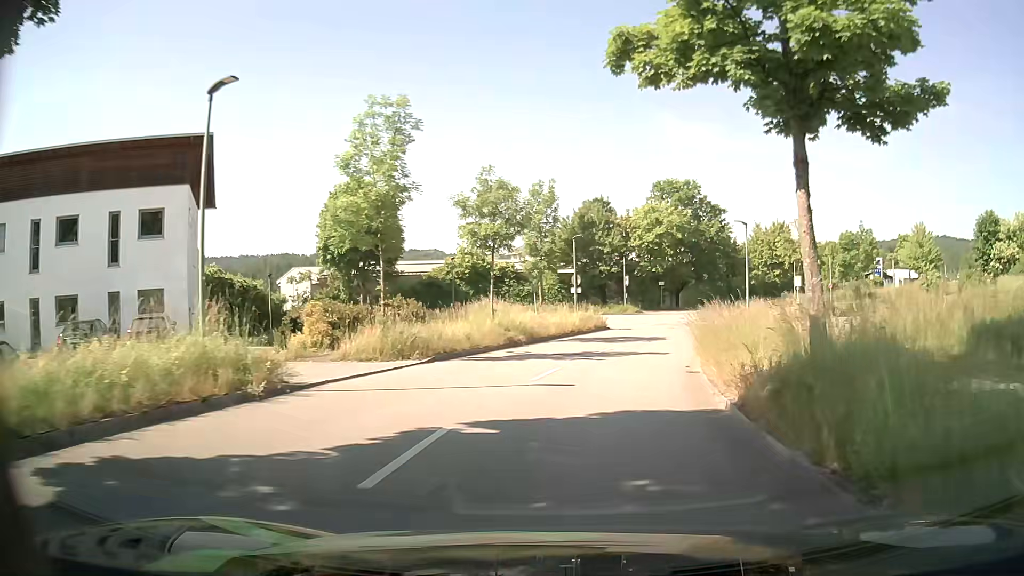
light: Day
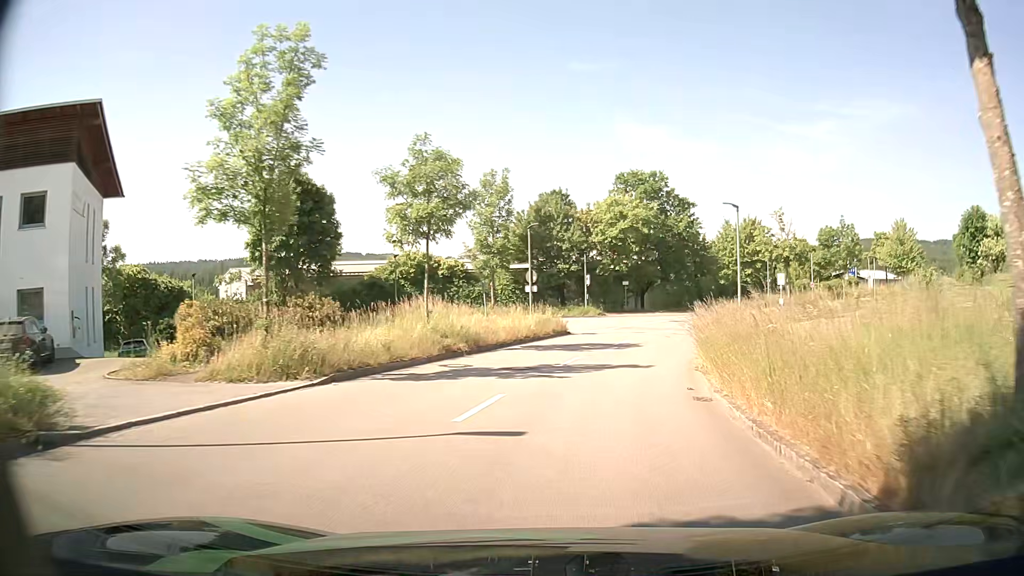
(+0.2, +5.5) m; +4°
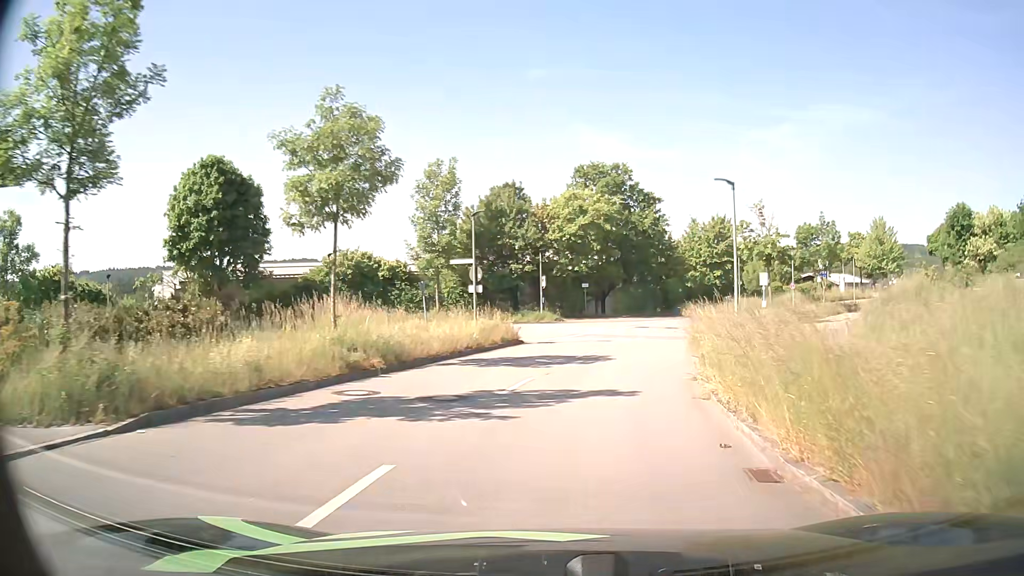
(+0.1, +5.4) m; +3°
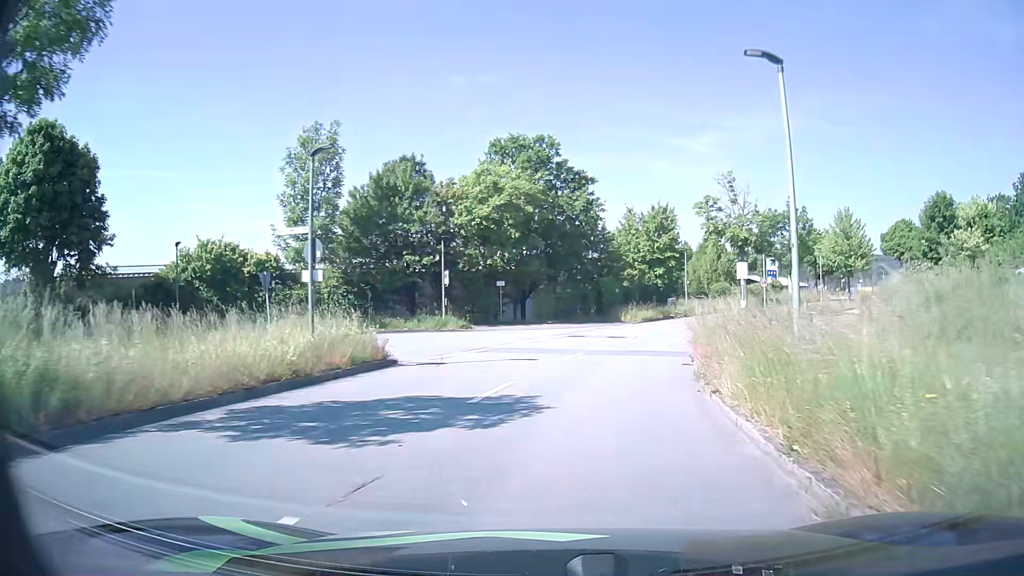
(+0.7, +10.6) m; +8°
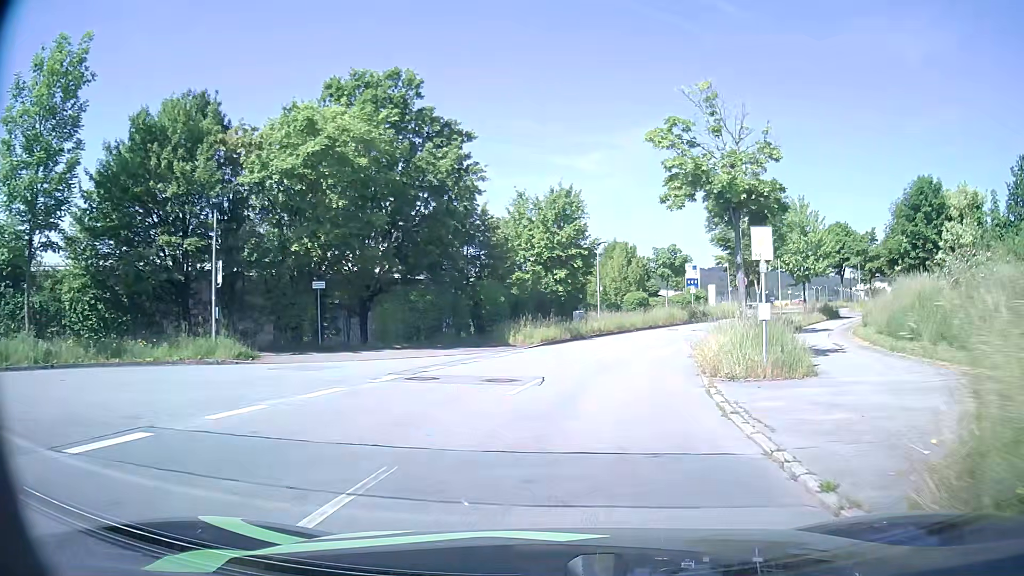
(+1.1, +15.5) m; +10°
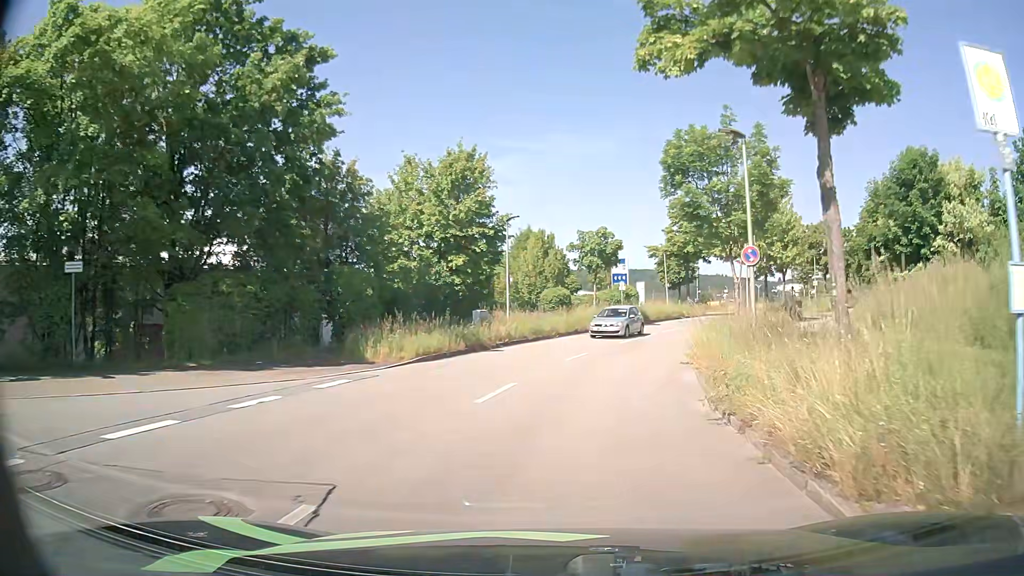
(+0.6, +10.6) m; +6°
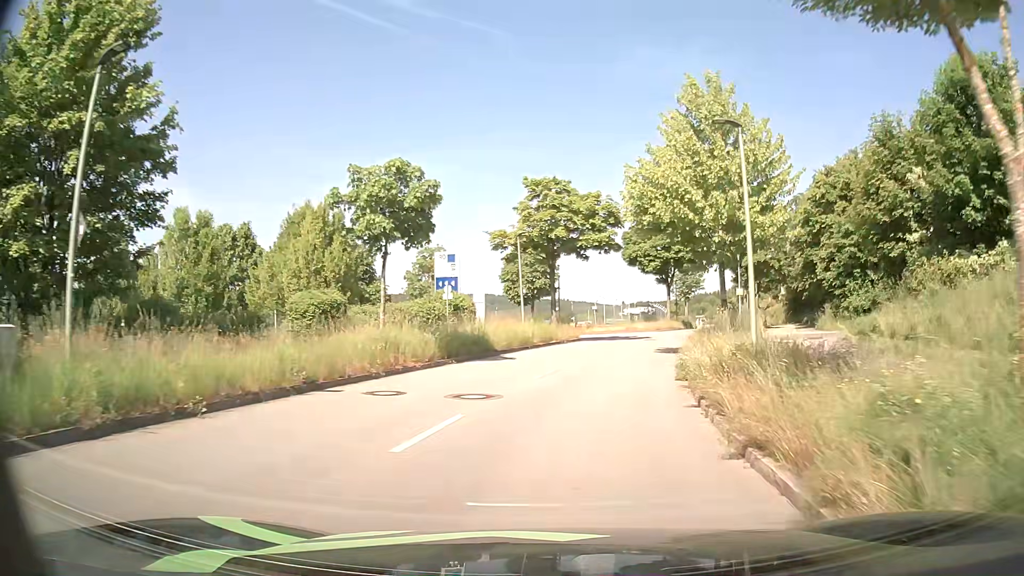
(+2.8, +21.0) m; +14°
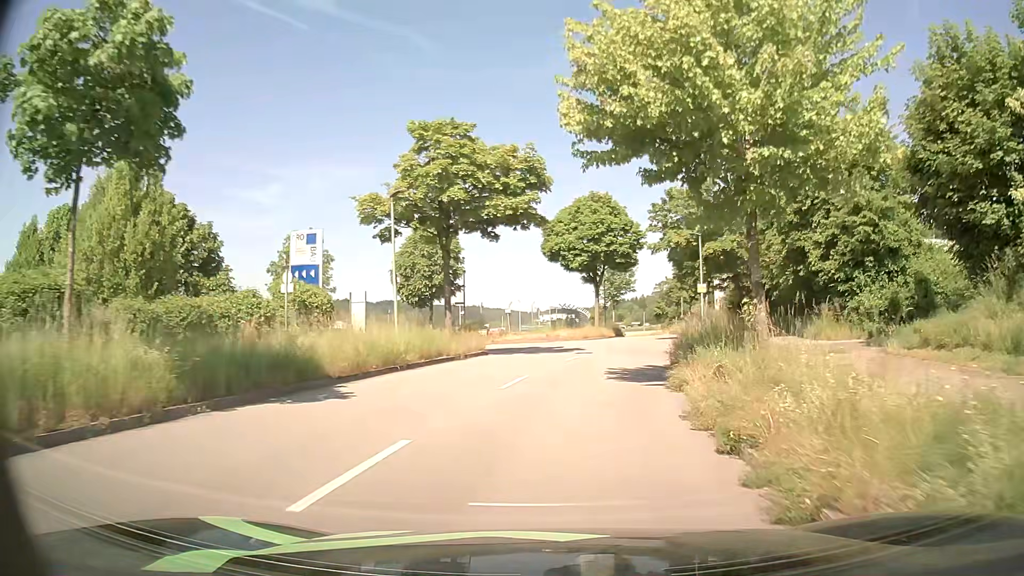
(+0.6, +11.3) m; +6°
(+1, +10) (+2, +20) (+4, +30) (+6, +39) (+8, +49) (+11, +59) (+13, +69) (+14, +79) (+15, +89) (+16, +99) m
